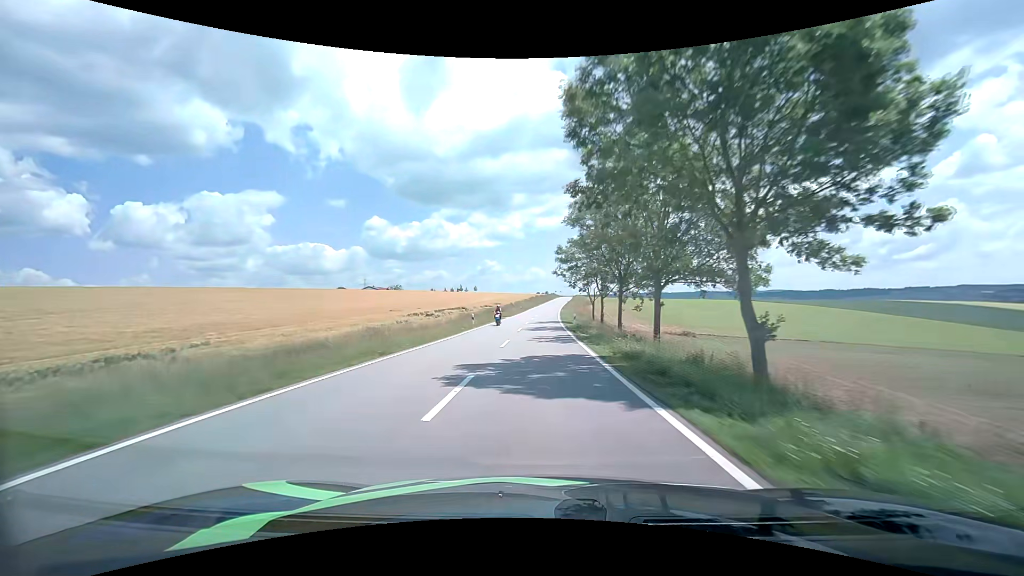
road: tertiary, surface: asphalt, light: Day
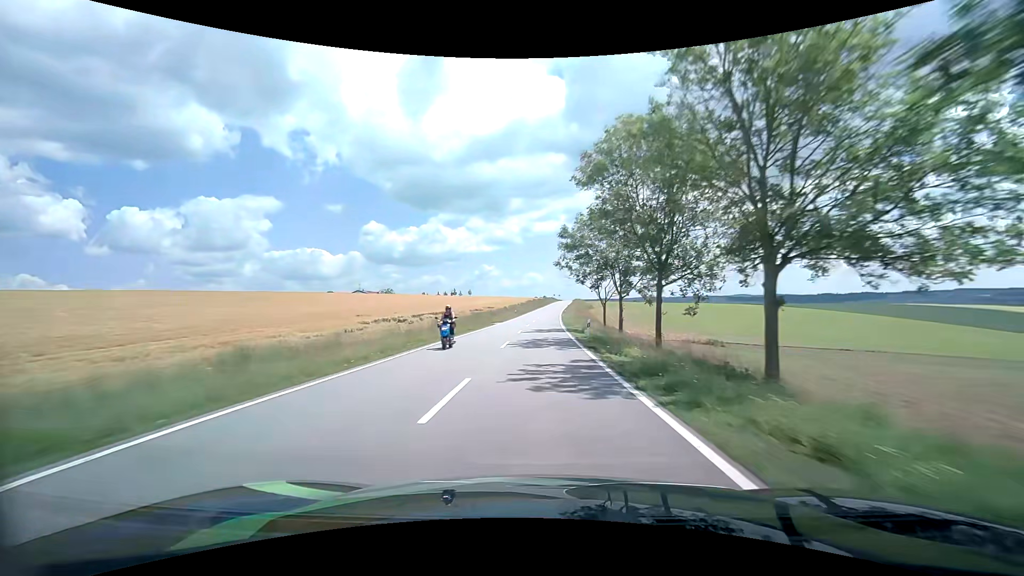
(+0.1, +12.4) m; 0°
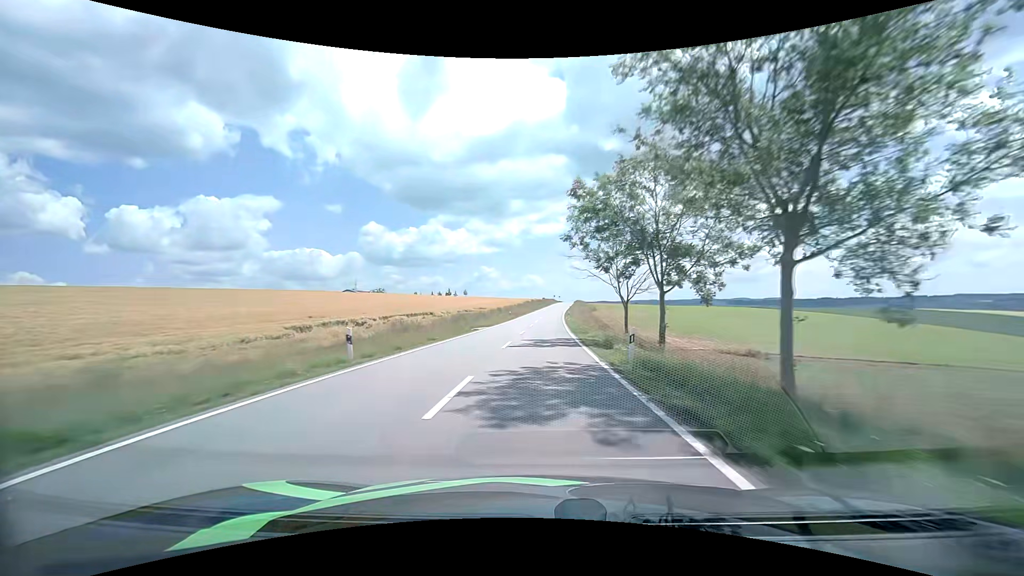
(0.0, +12.4) m; 0°
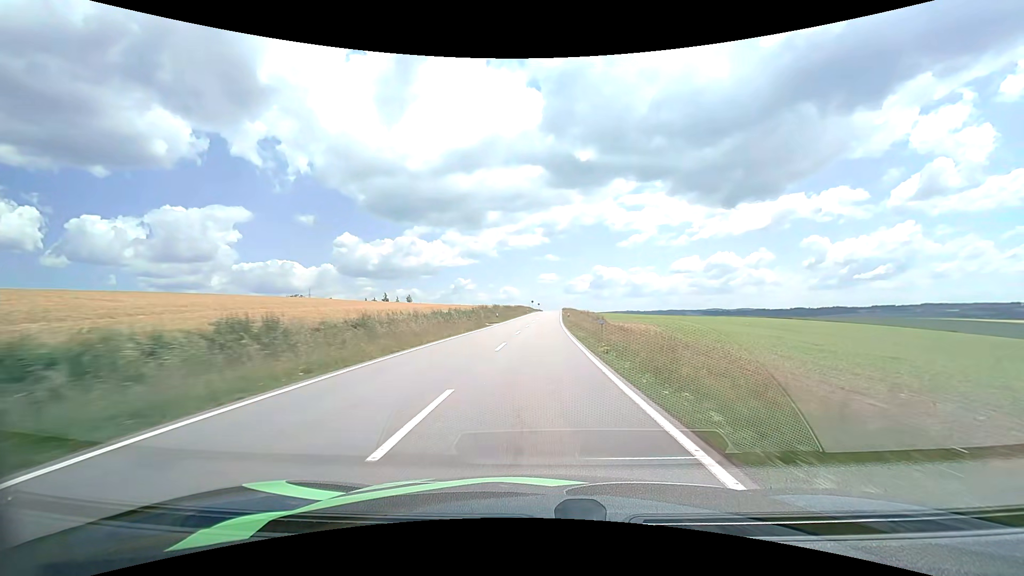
(+1.8, +63.6) m; +3°
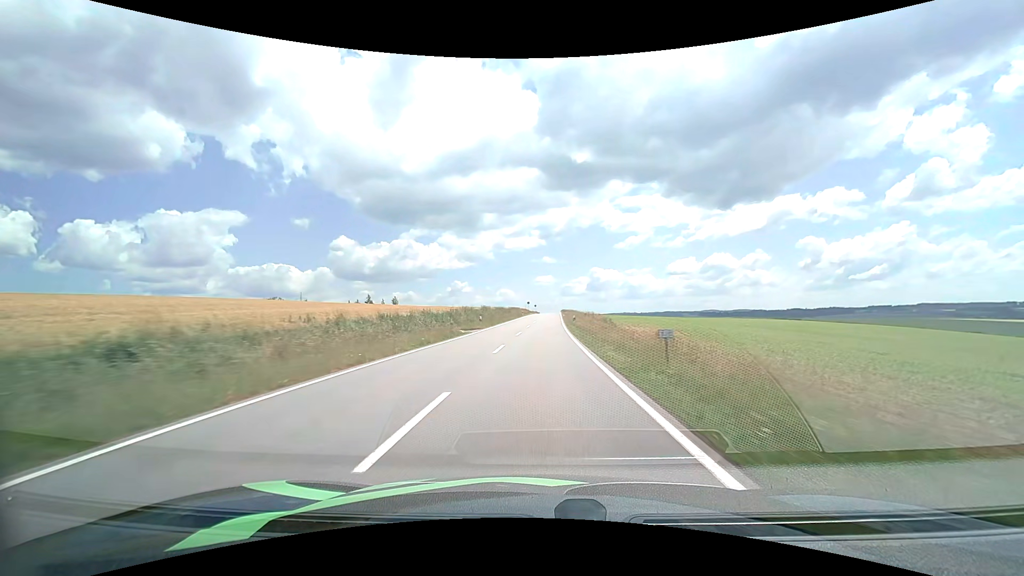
(+0.1, +12.8) m; +1°
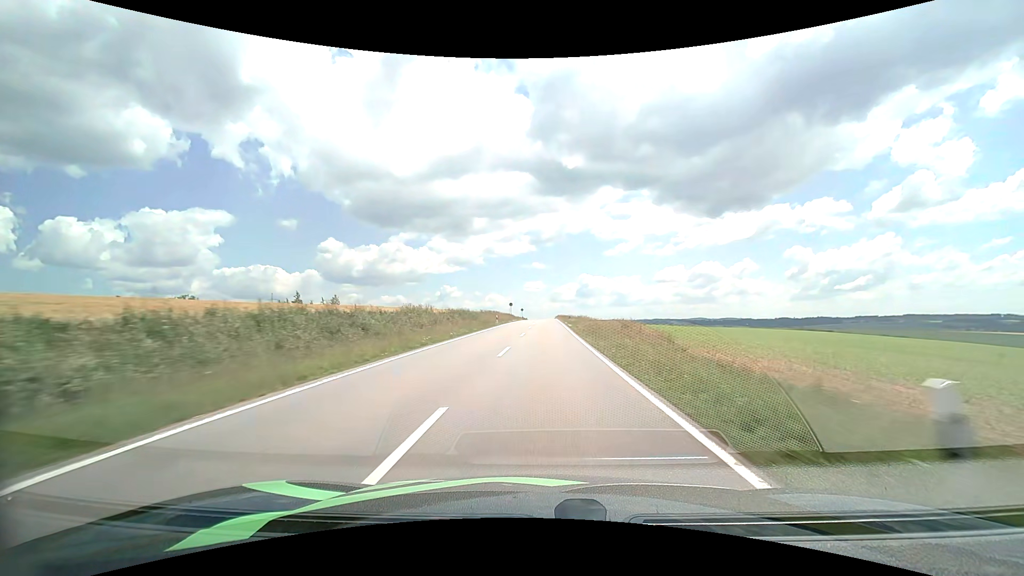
(+0.2, +38.0) m; +1°
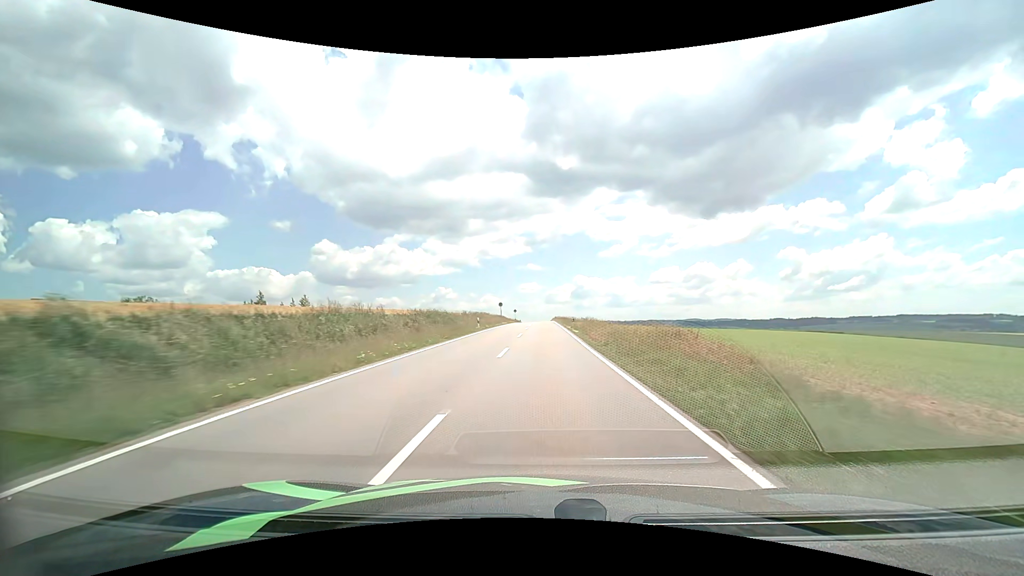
(+0.1, +12.5) m; +1°
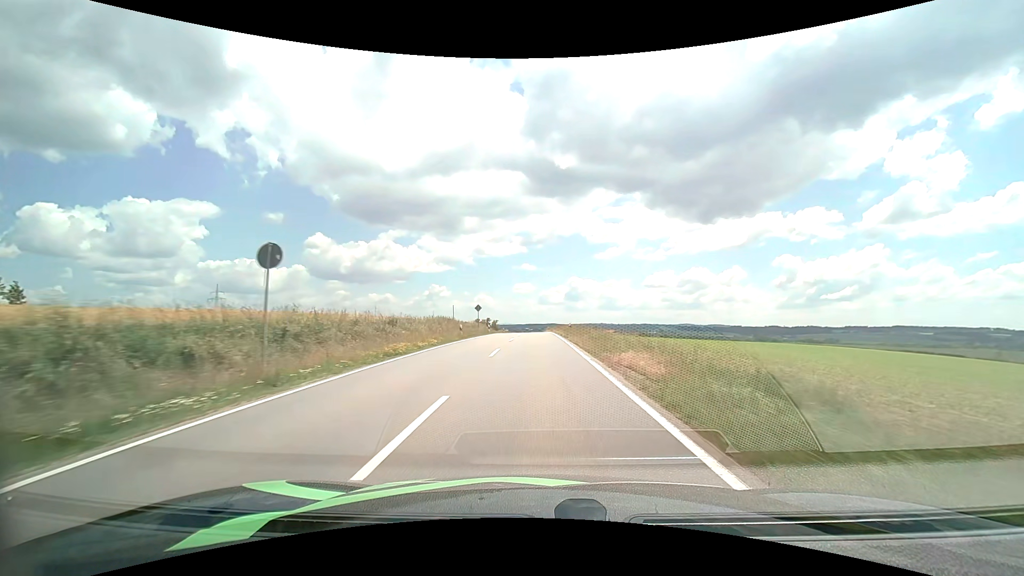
(+0.5, +60.4) m; +1°
(0, +10) (0, +20) (0, +30) (0, +40) (0, +50) (0, +60) (0, +70) (0, +80) (0, +90) (-1, +100) m
